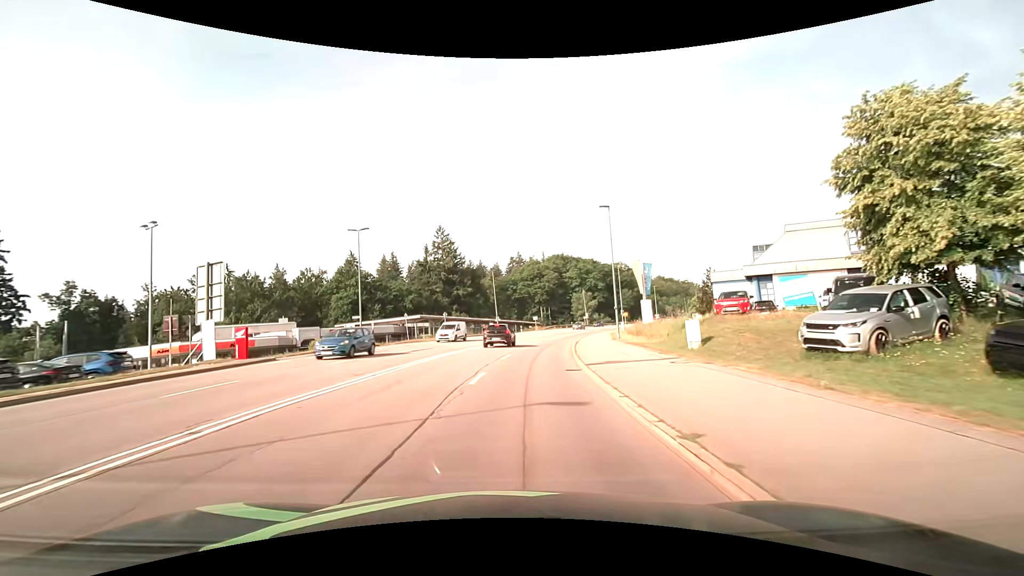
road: secondary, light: Day
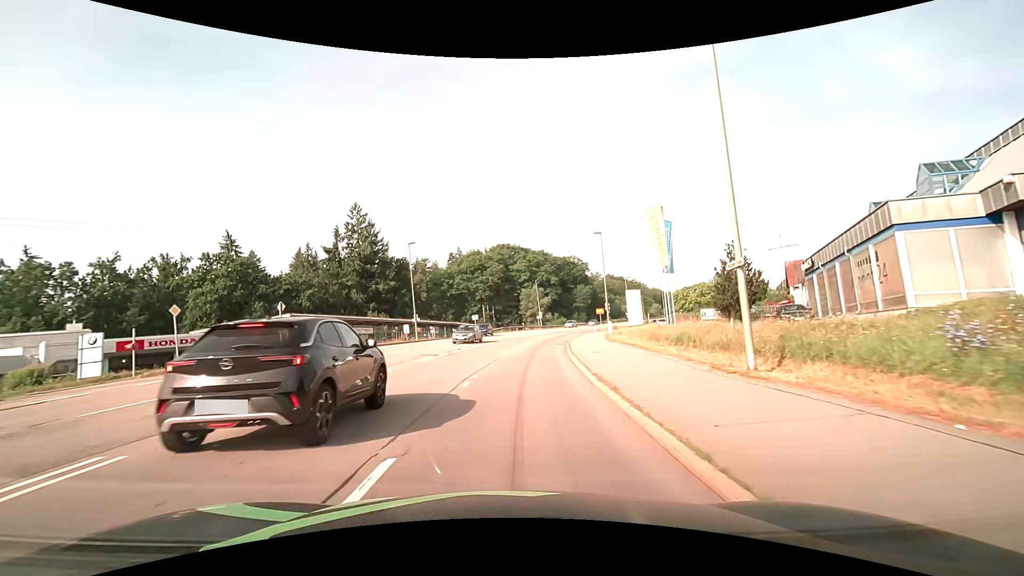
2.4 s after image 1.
(+1.6, +27.5) m; +7°
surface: asphalt
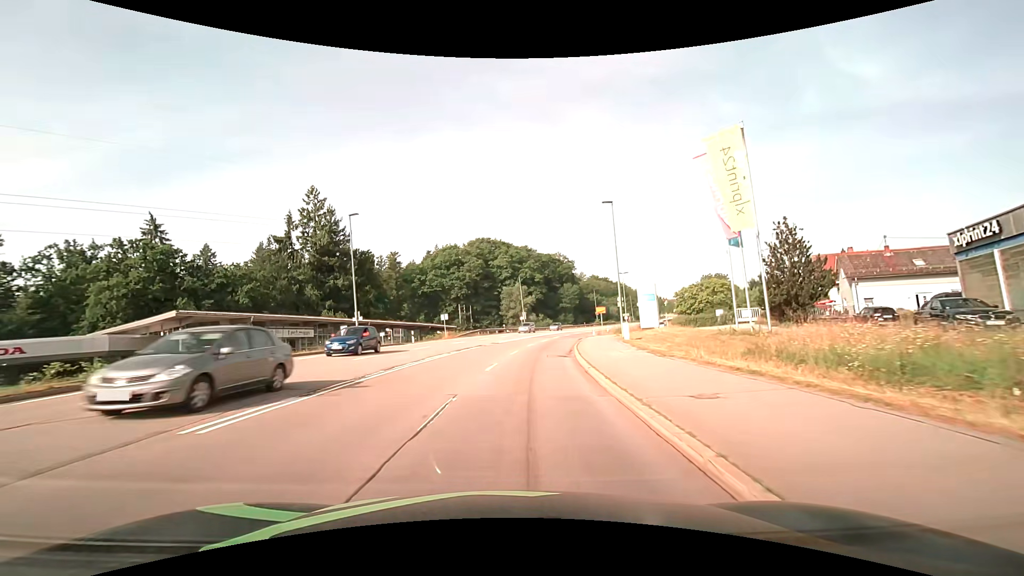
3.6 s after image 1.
(+0.2, +13.7) m; +2°
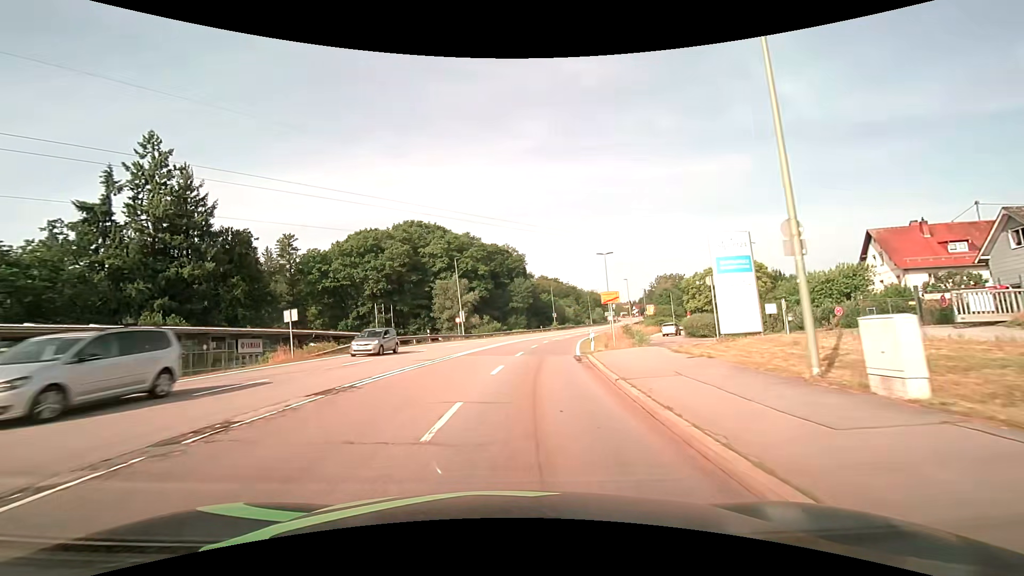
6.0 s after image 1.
(+1.5, +27.3) m; +6°
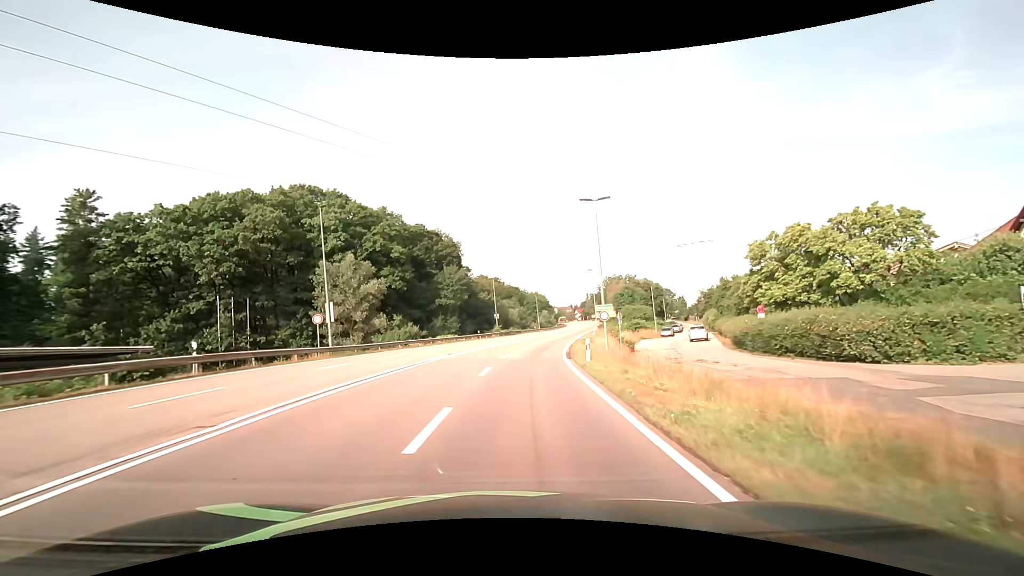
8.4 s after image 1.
(+1.8, +27.1) m; +7°
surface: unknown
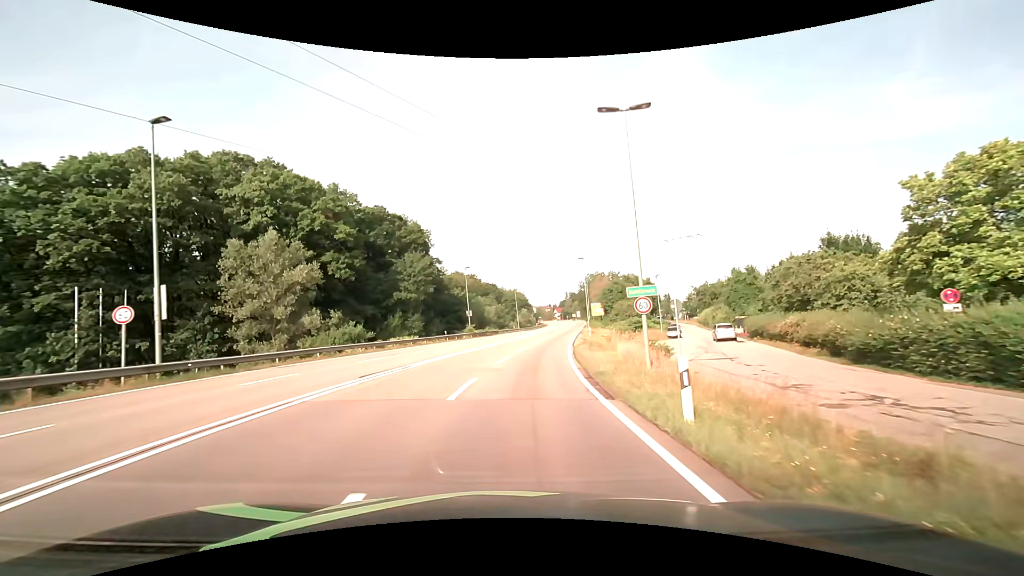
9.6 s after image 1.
(+0.3, +13.5) m; +3°
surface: asphalt
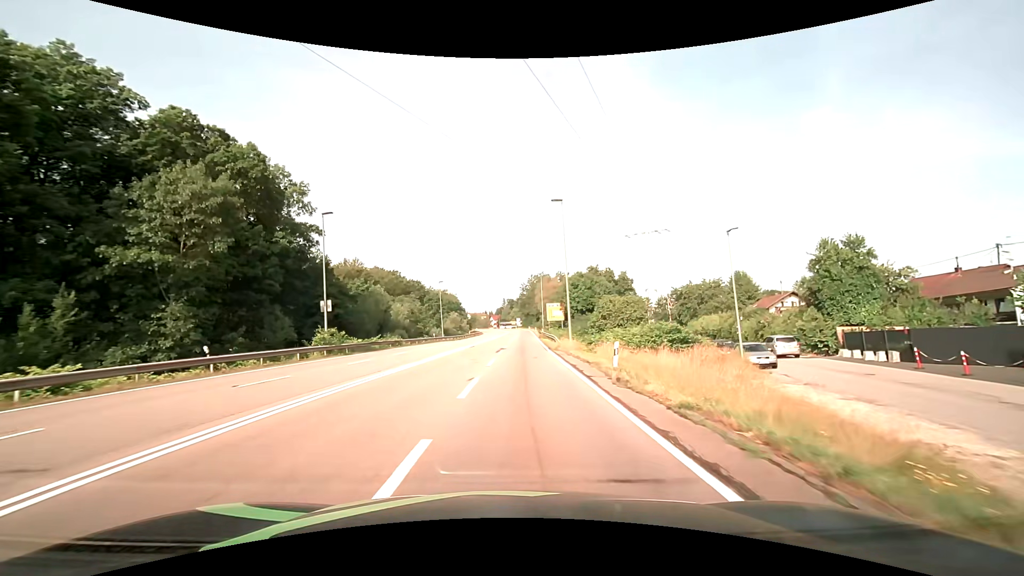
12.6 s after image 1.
(+2.2, +35.2) m; +7°
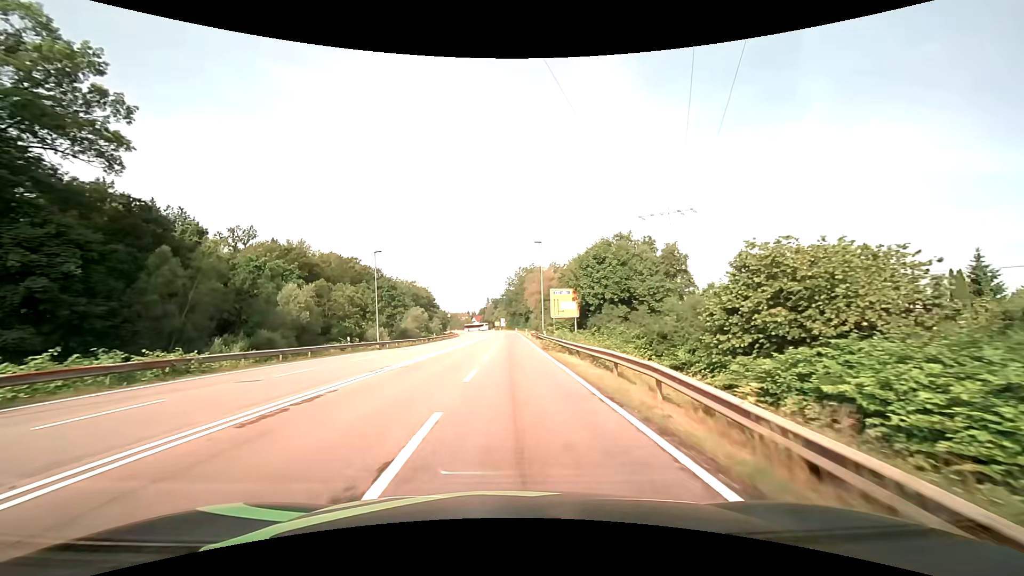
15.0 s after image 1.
(+0.6, +32.8) m; +2°
(0, +10) (0, +20) (0, +30) (0, +40) (0, +50) (0, +60) (0, +70) (0, +80) (+1, +90) (+1, +100) m
